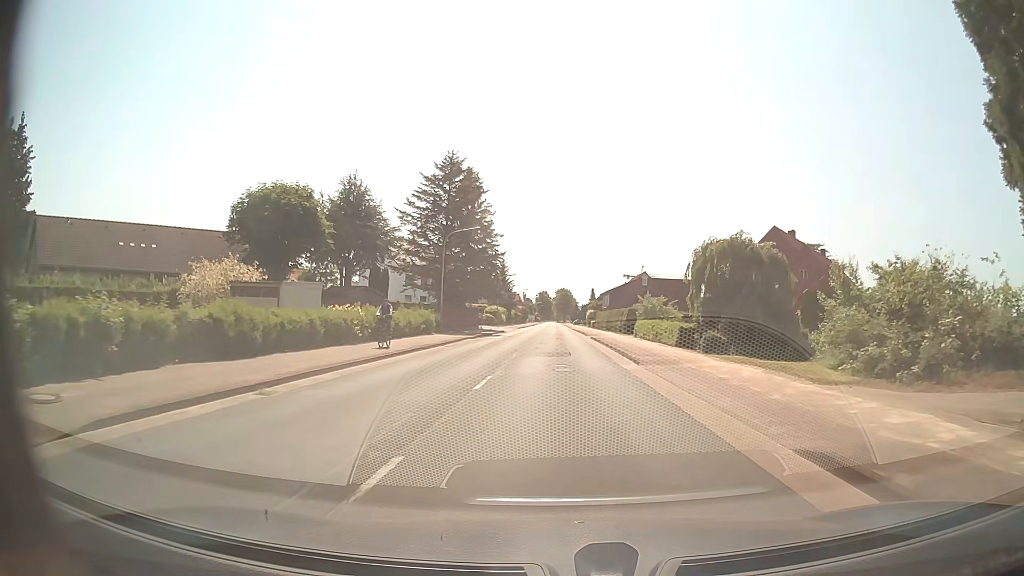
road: secondary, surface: asphalt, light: Day
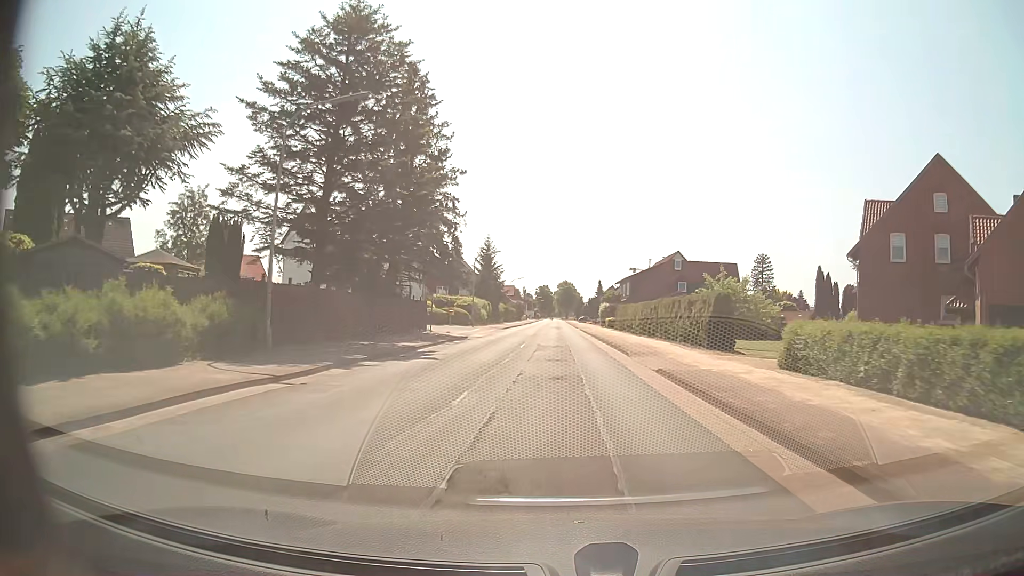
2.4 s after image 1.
(0.0, +29.8) m; 0°
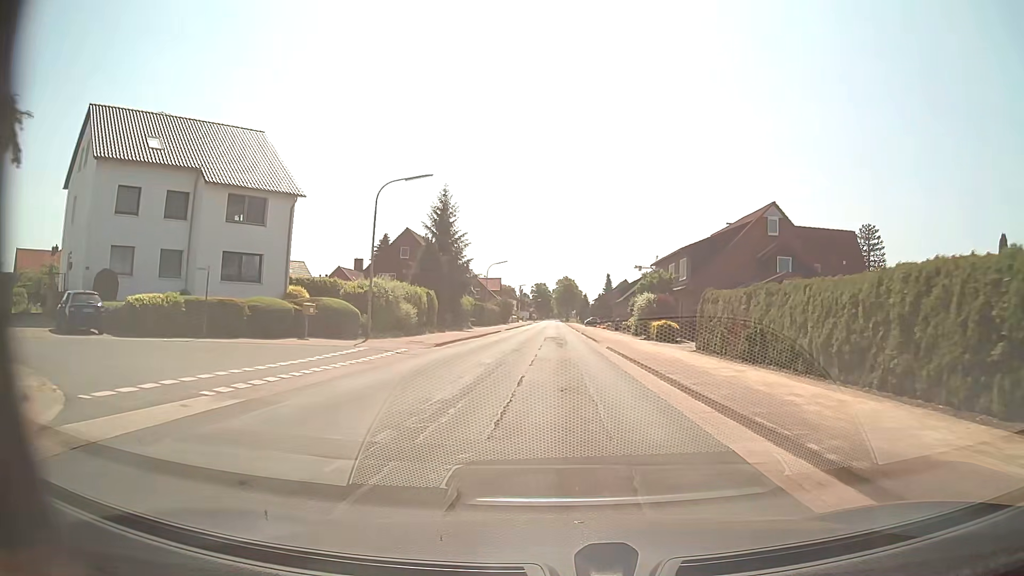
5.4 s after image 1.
(+0.1, +37.3) m; +1°
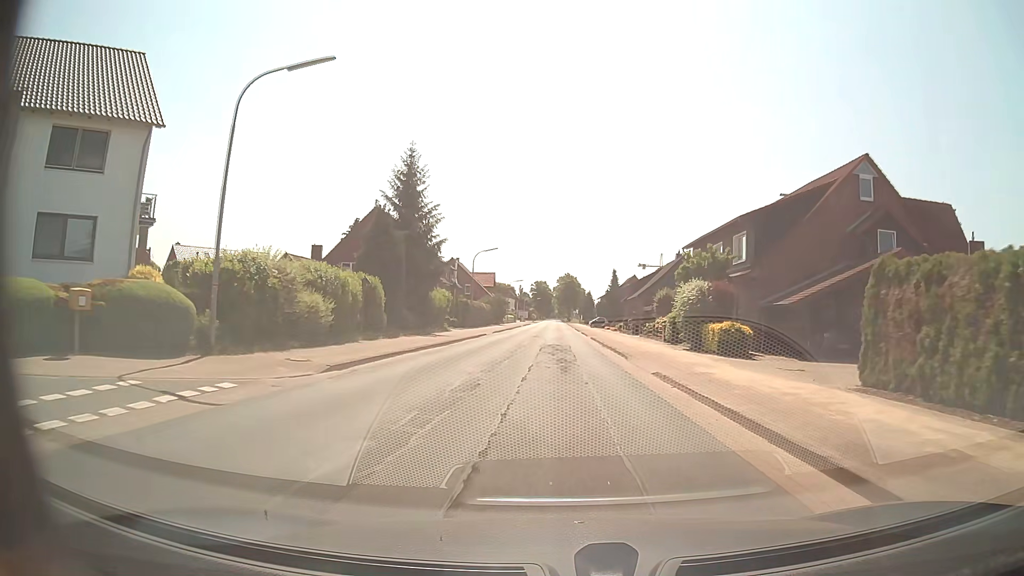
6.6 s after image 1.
(-0.2, +14.7) m; 0°
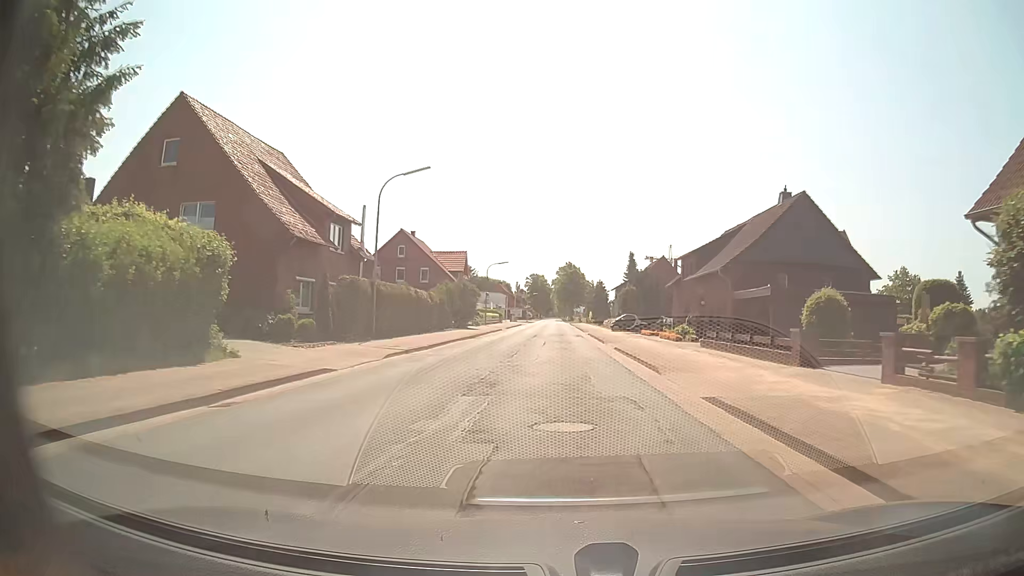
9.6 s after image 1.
(-0.1, +35.9) m; 0°
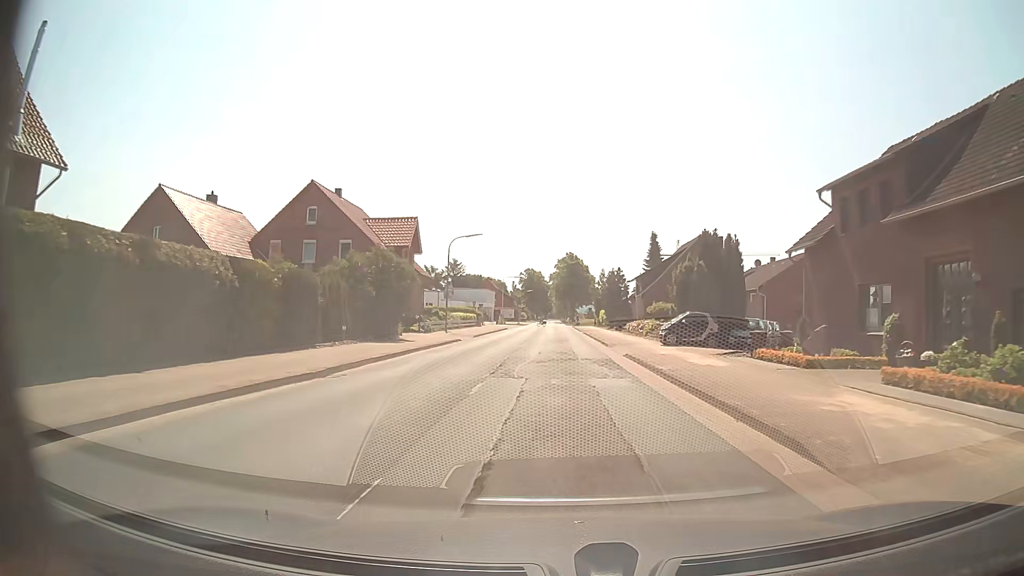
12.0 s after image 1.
(+0.1, +28.0) m; 0°
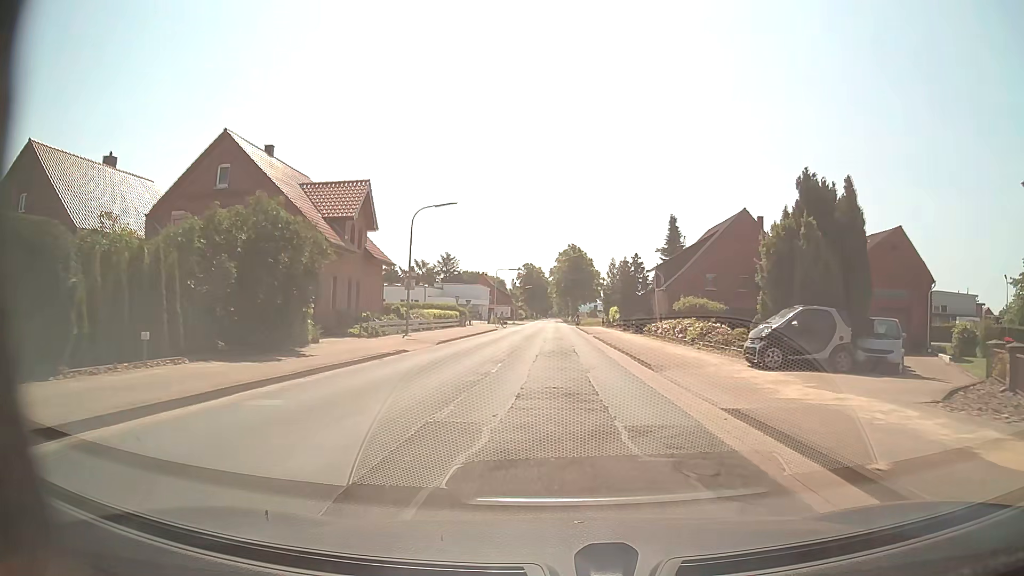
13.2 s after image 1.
(0.0, +13.9) m; 0°
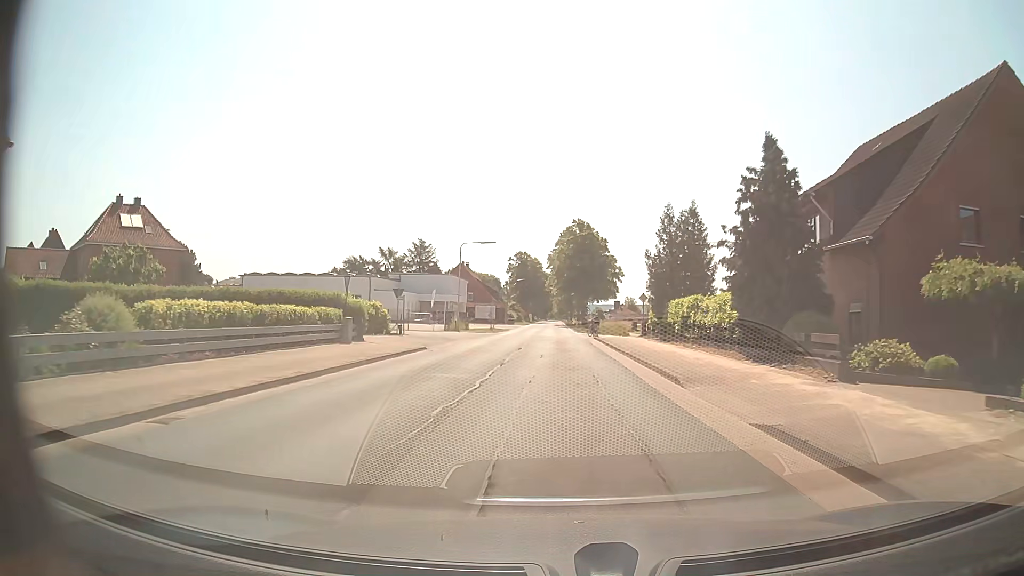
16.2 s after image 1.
(-0.1, +34.7) m; 0°
(0, +10) (0, +20) (0, +30) (0, +40) (0, +50) (0, +60) (0, +70) (0, +80) (0, +90) (0, +100) m
